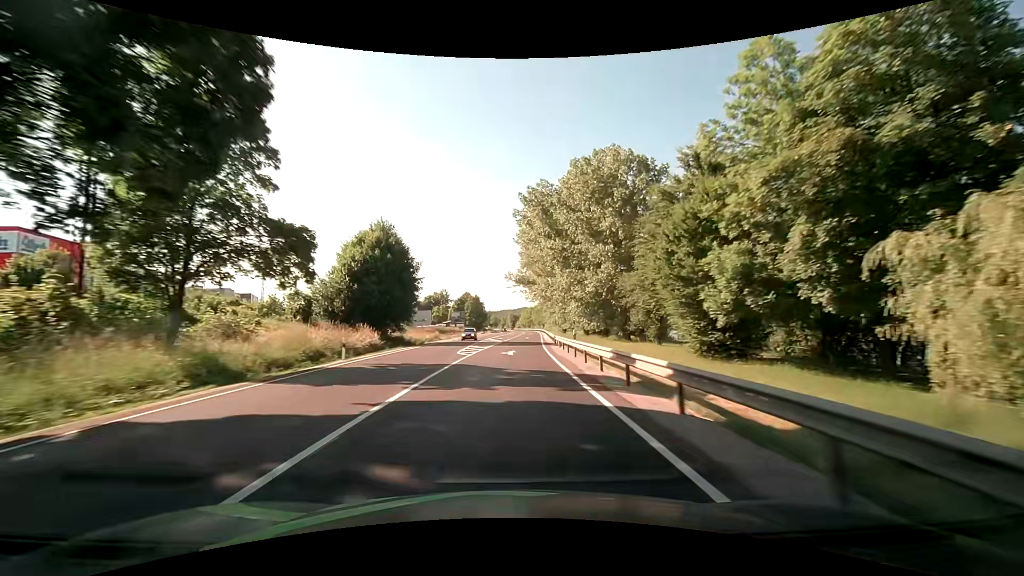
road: primary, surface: asphalt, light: Day
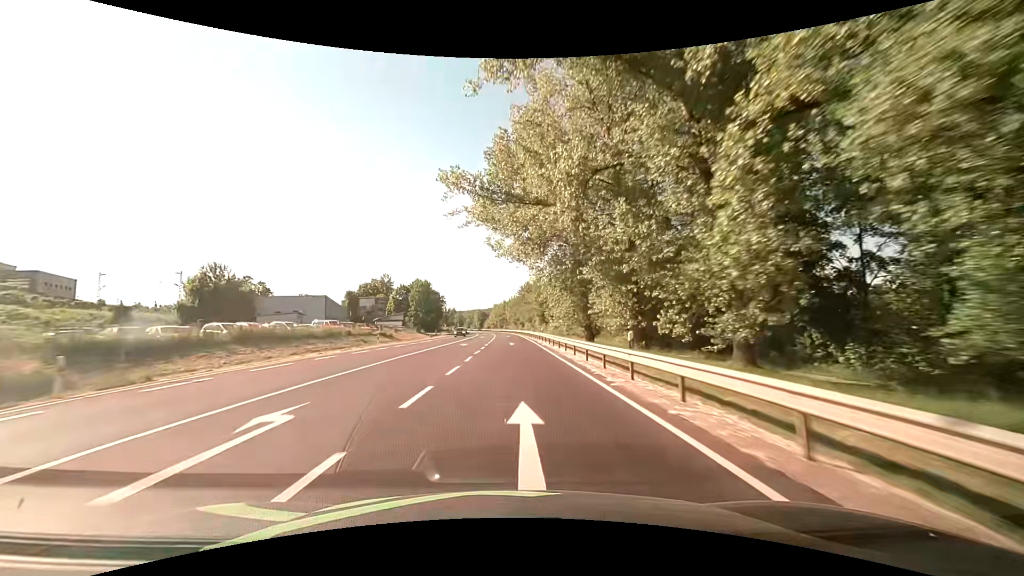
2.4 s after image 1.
(+2.3, +63.1) m; +3°
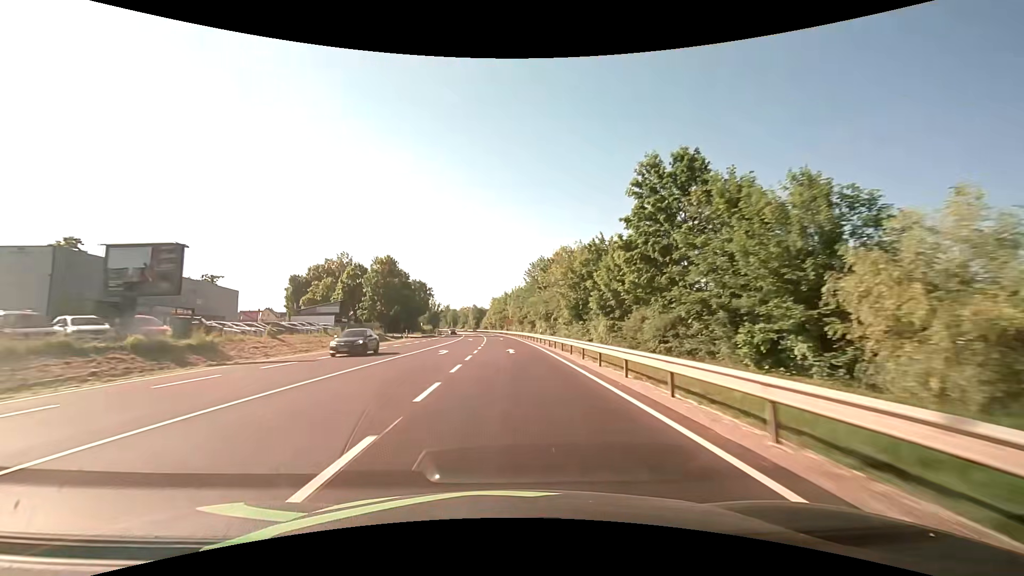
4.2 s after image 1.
(+0.1, +47.4) m; 0°
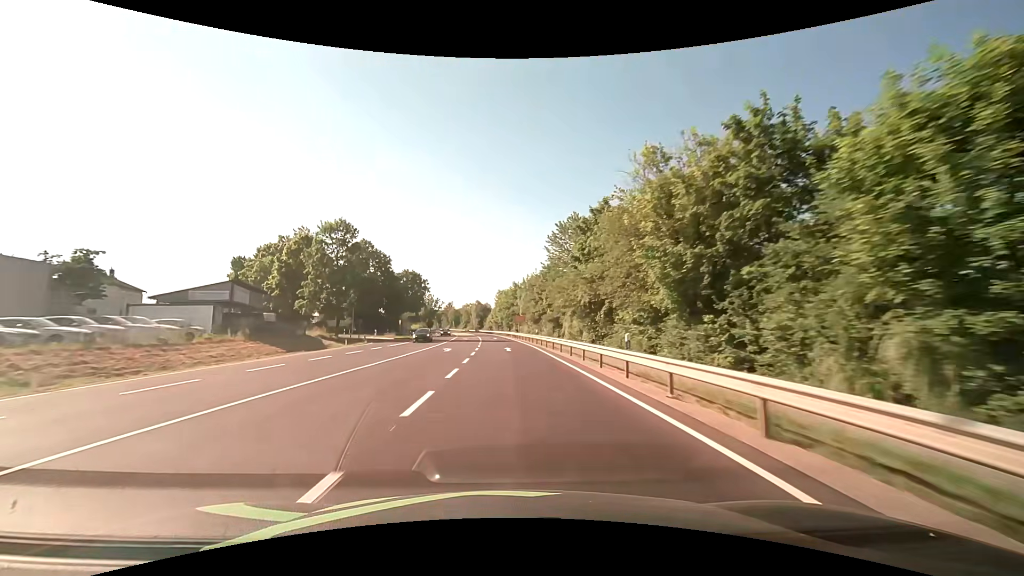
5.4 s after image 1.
(-0.1, +31.6) m; -1°
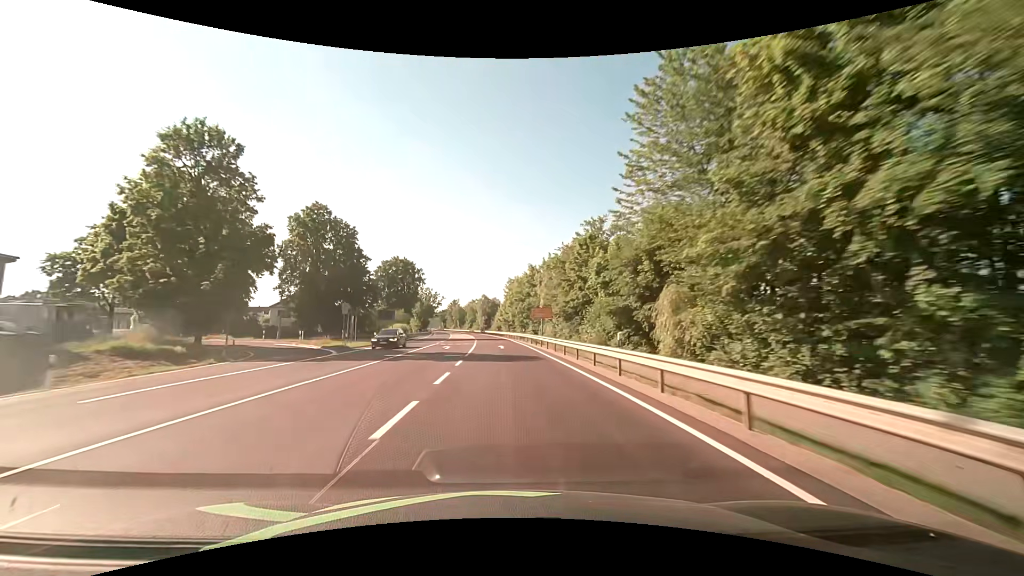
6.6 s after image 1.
(-0.3, +31.6) m; -1°
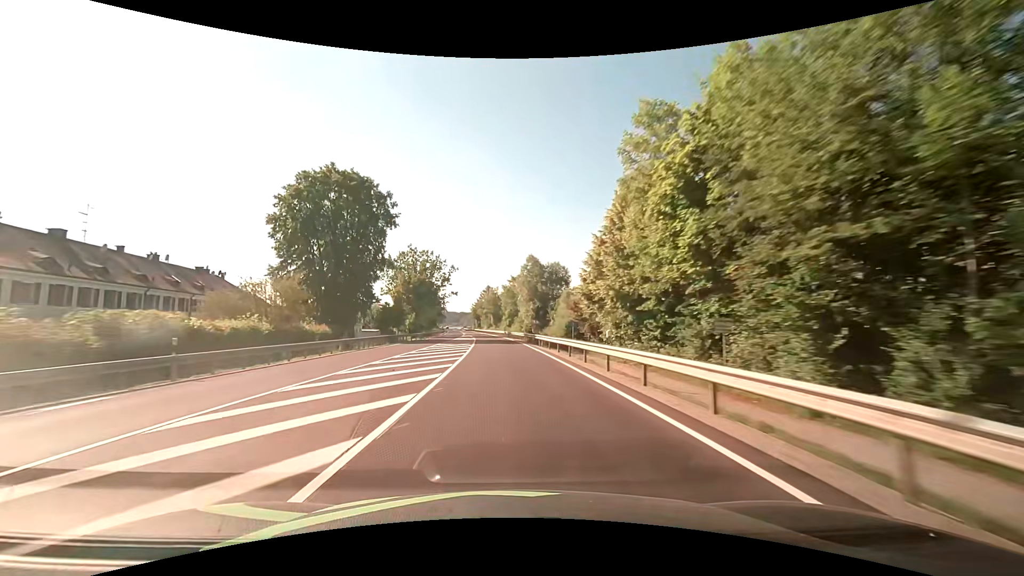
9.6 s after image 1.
(-3.4, +78.9) m; -5°
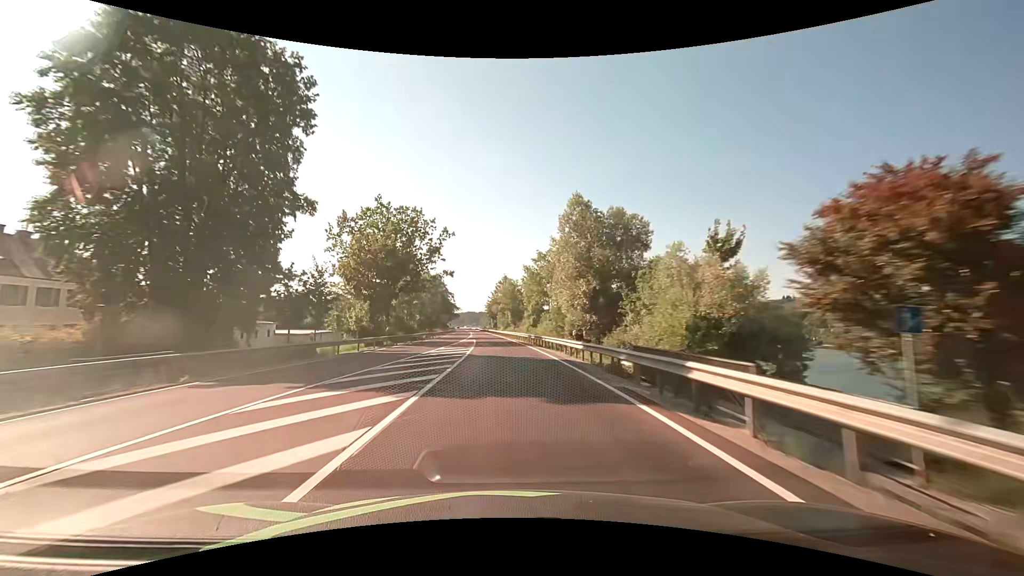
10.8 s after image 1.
(-0.6, +31.6) m; -2°
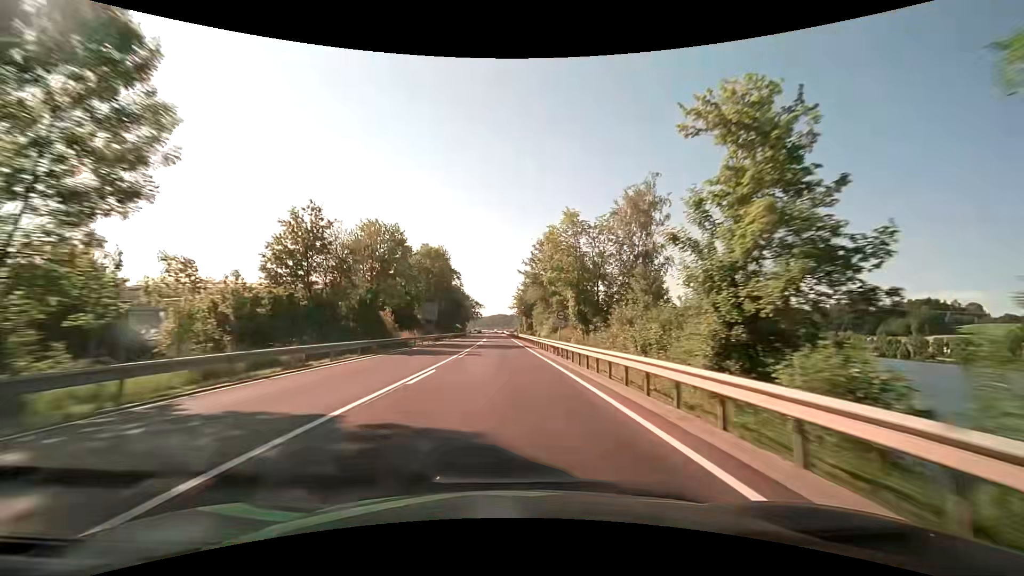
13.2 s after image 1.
(-2.3, +63.2) m; -4°
(0, +10) (0, +20) (0, +30) (0, +40) (-1, +50) (-1, +60) (-1, +70) (-1, +80) (-2, +90) (-2, +100) m
